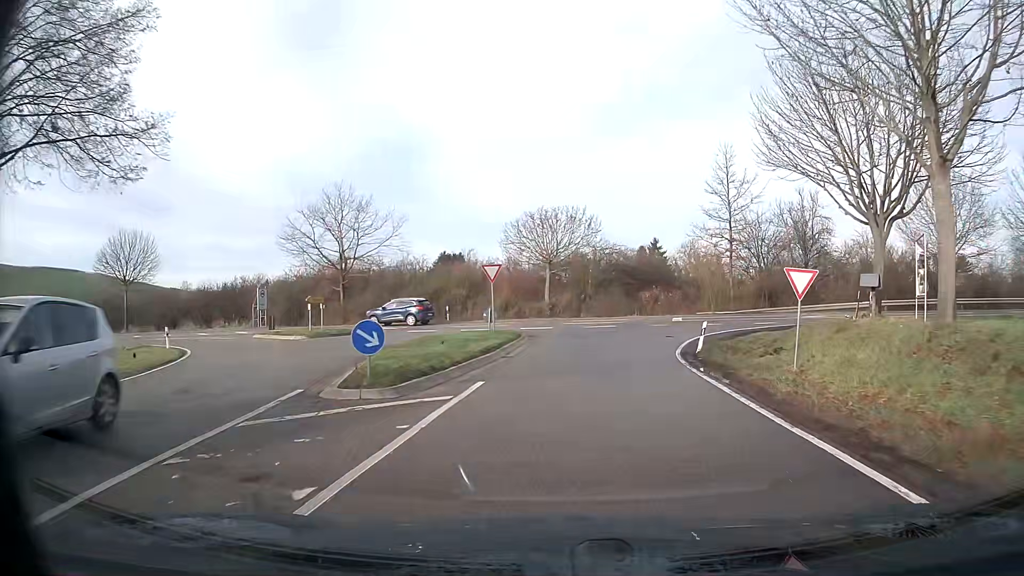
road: tertiary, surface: asphalt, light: Day
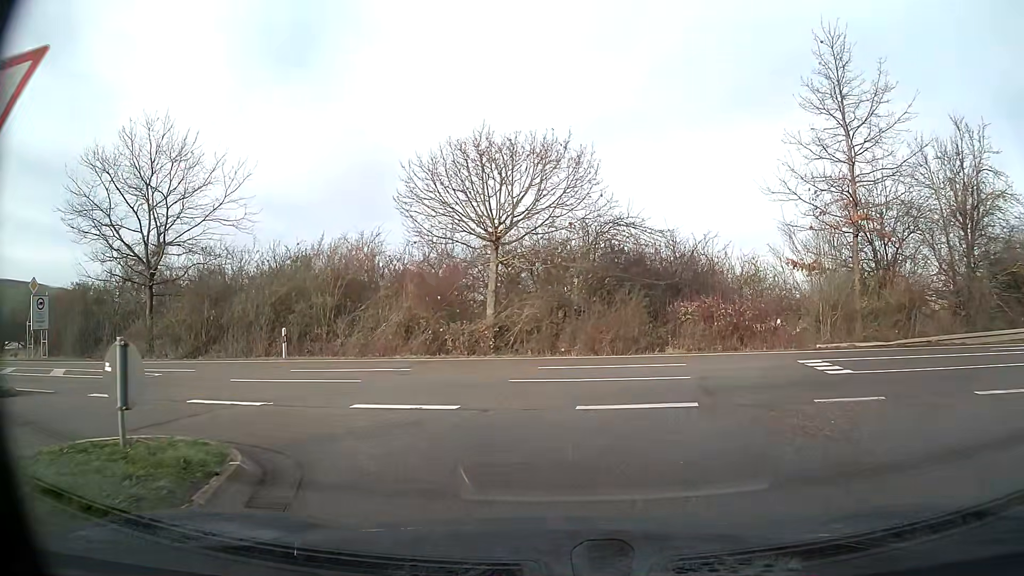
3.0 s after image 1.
(+0.3, +22.8) m; +1°
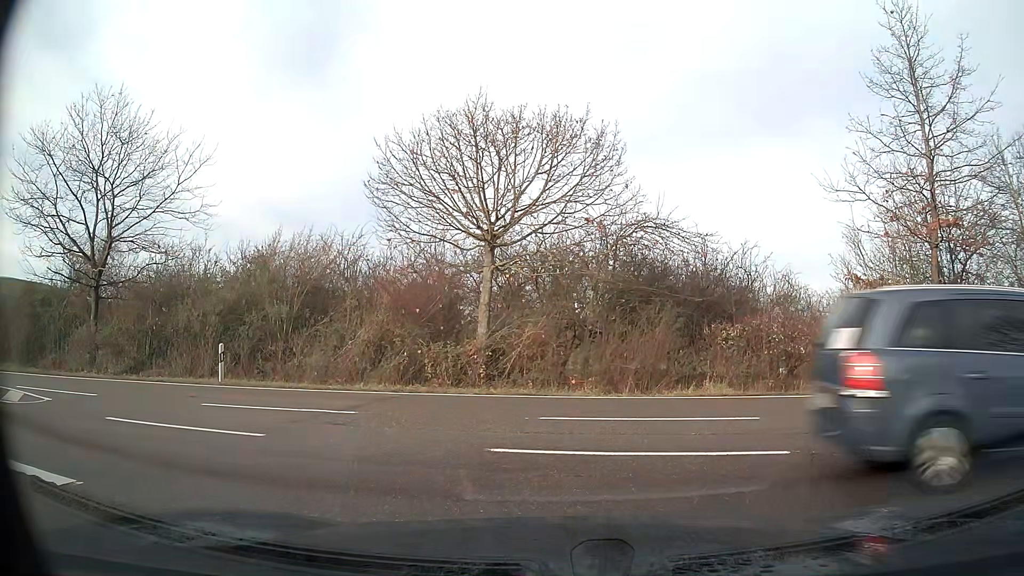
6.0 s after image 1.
(0.0, +4.5) m; 0°
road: primary
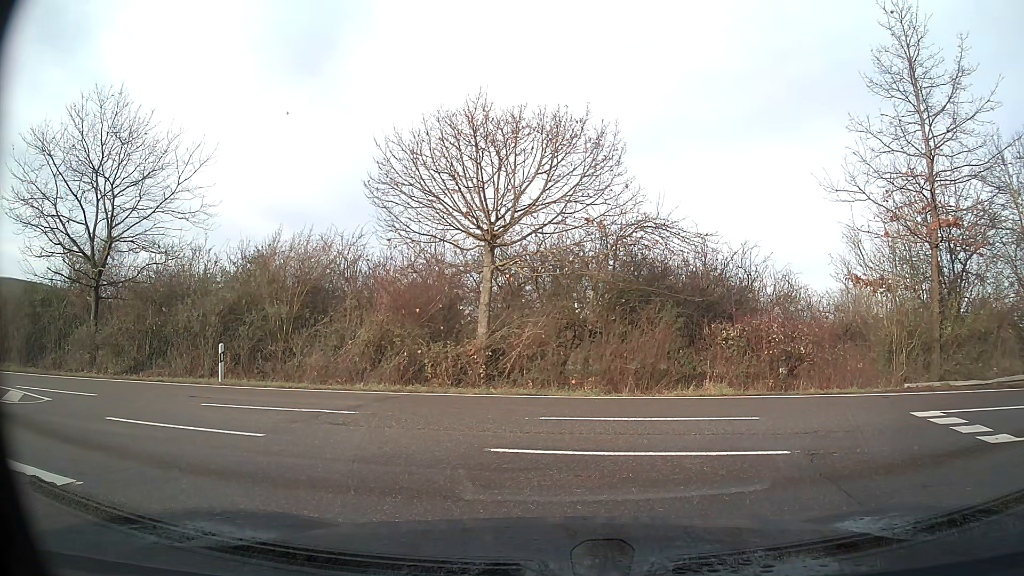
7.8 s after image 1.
(0.0, 0.0) m; 0°
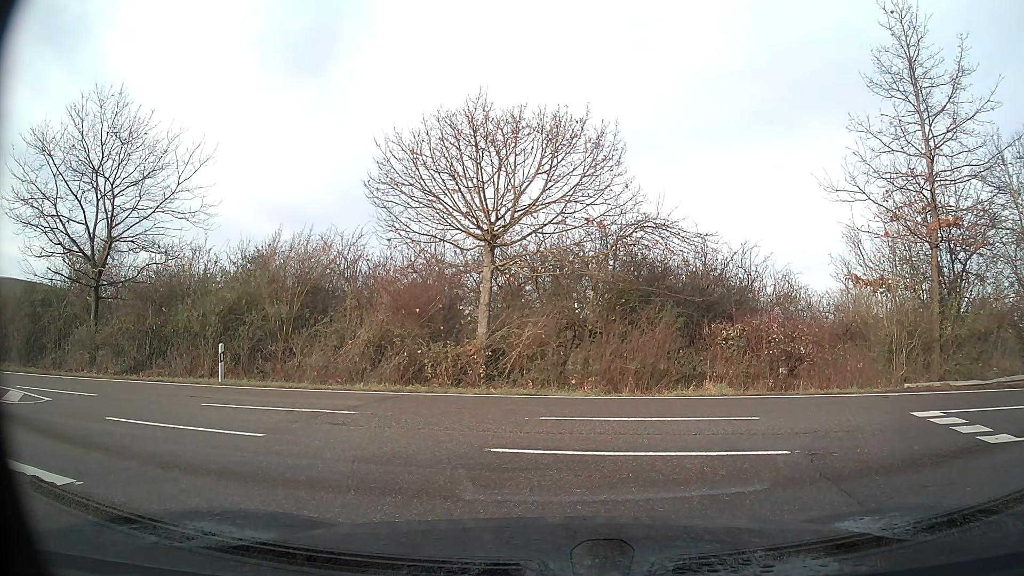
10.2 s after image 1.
(0.0, 0.0) m; 0°
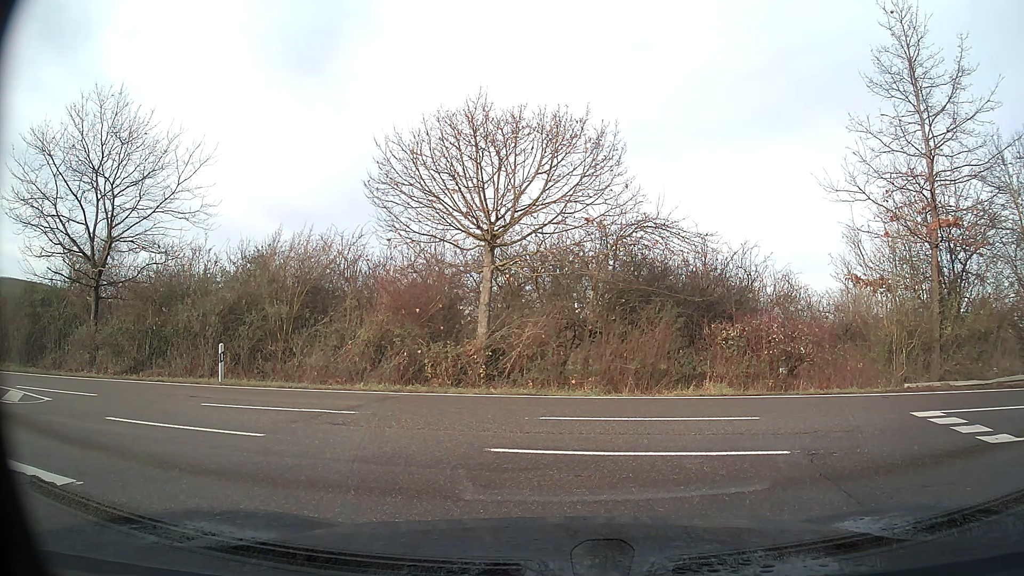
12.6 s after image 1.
(0.0, 0.0) m; 0°
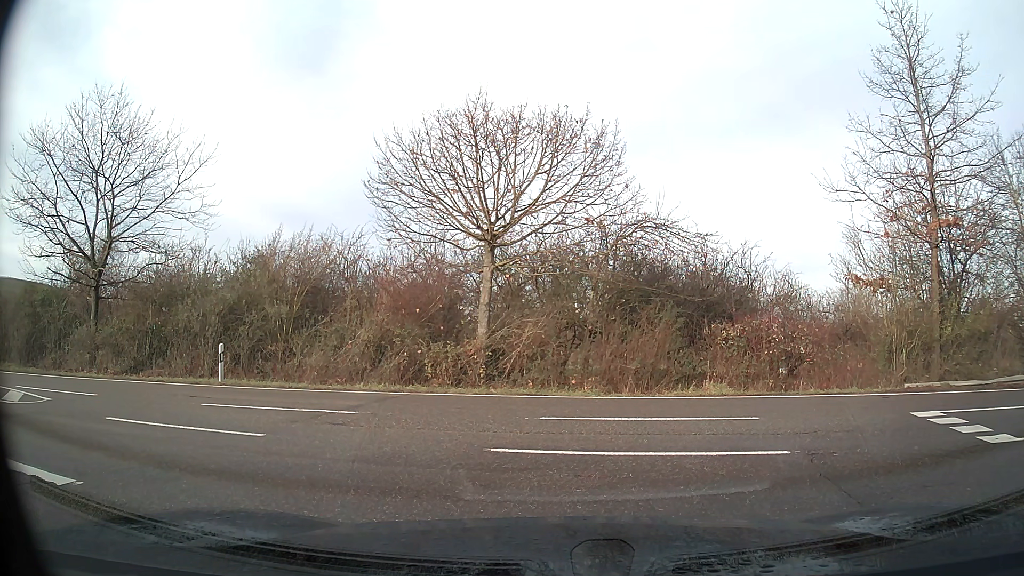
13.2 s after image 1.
(0.0, 0.0) m; 0°
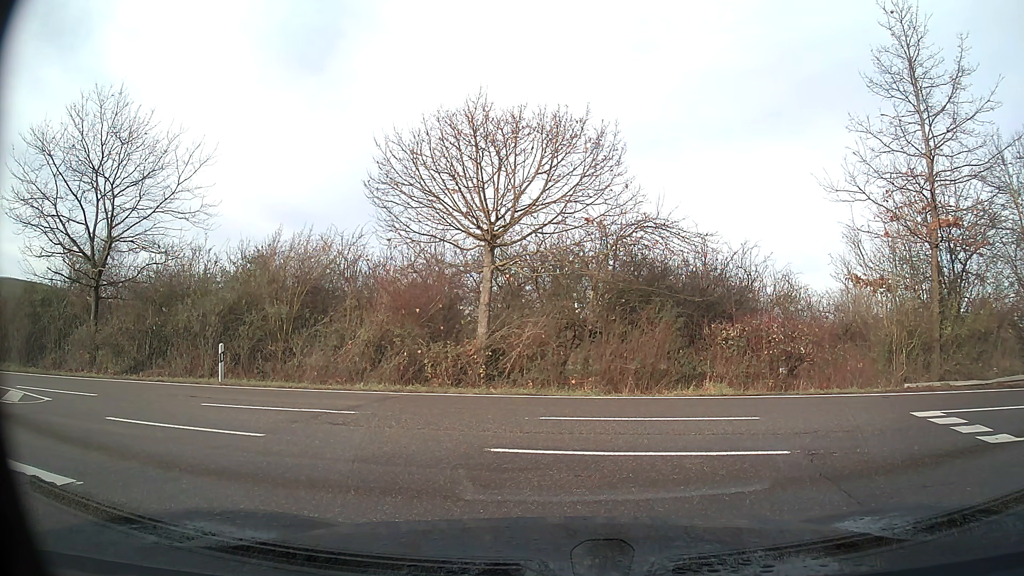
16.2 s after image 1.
(0.0, 0.0) m; 0°
(-4, +9) (-13, +13) (-23, +15) (-33, +16) (-43, +17) (-53, +19) (-63, +20) (-73, +21) (-83, +22) (-93, +23) m
